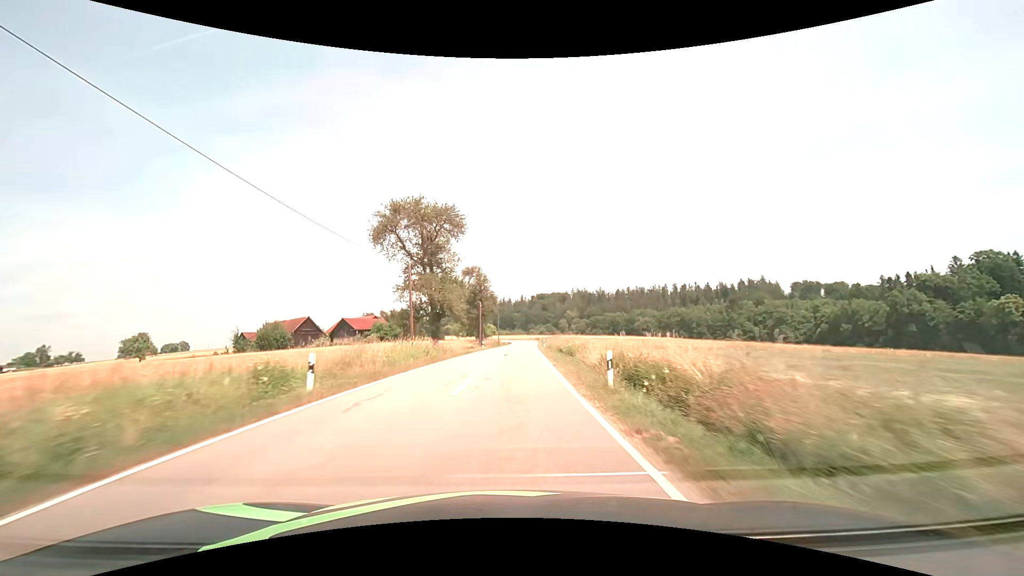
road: tertiary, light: Day
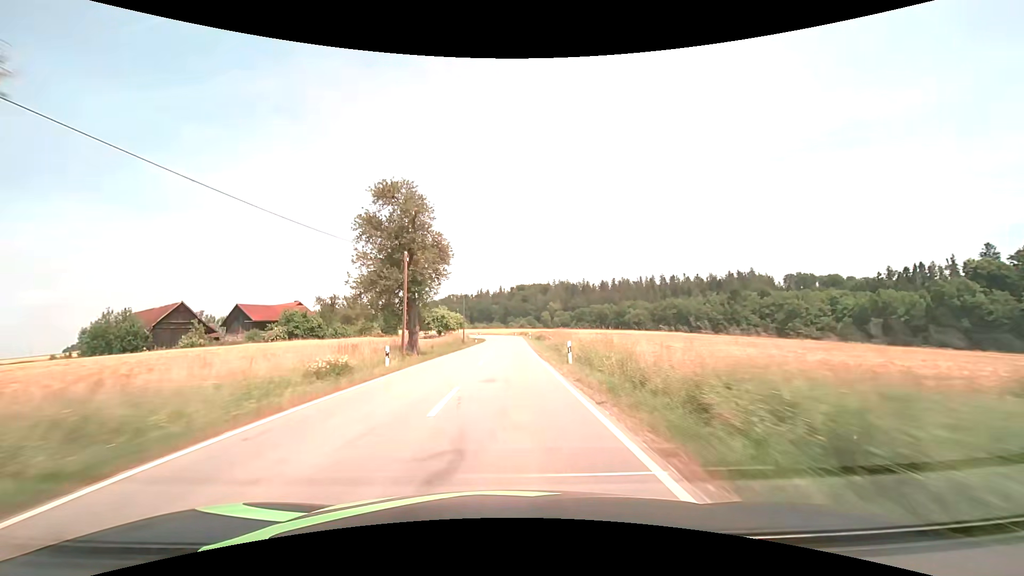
(+1.0, +39.1) m; +3°
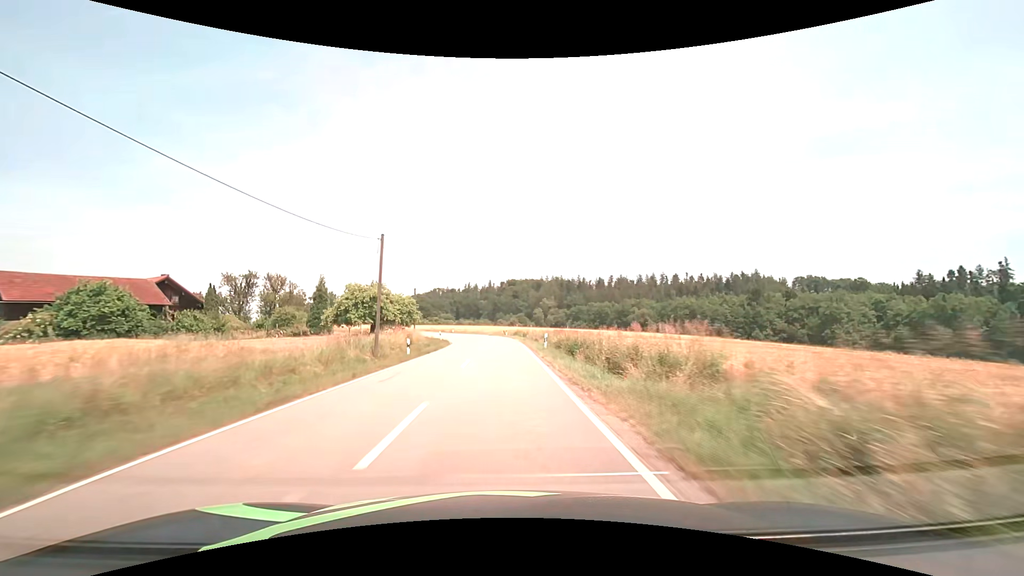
(+0.4, +39.0) m; +1°
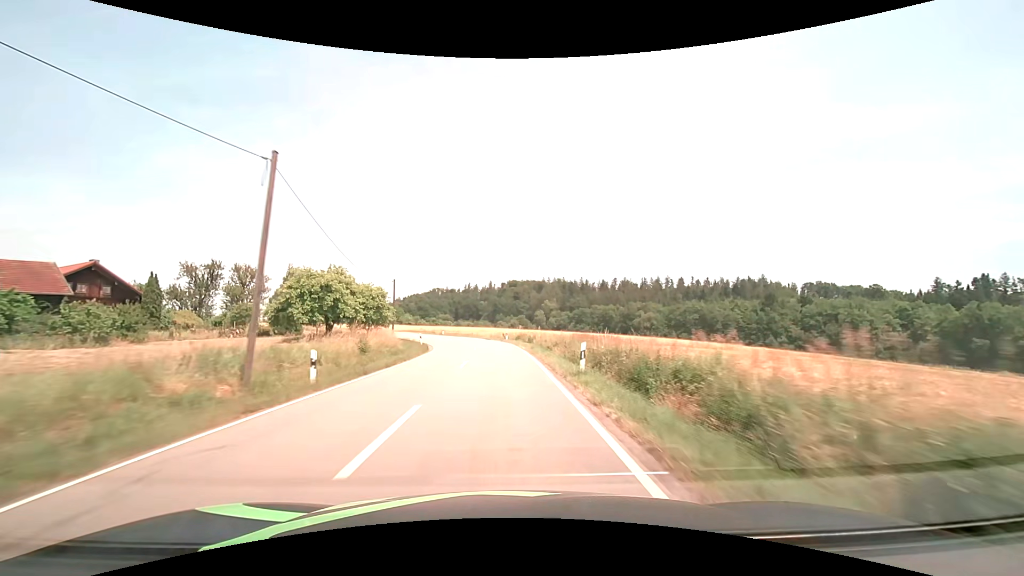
(0.0, +12.4) m; 0°
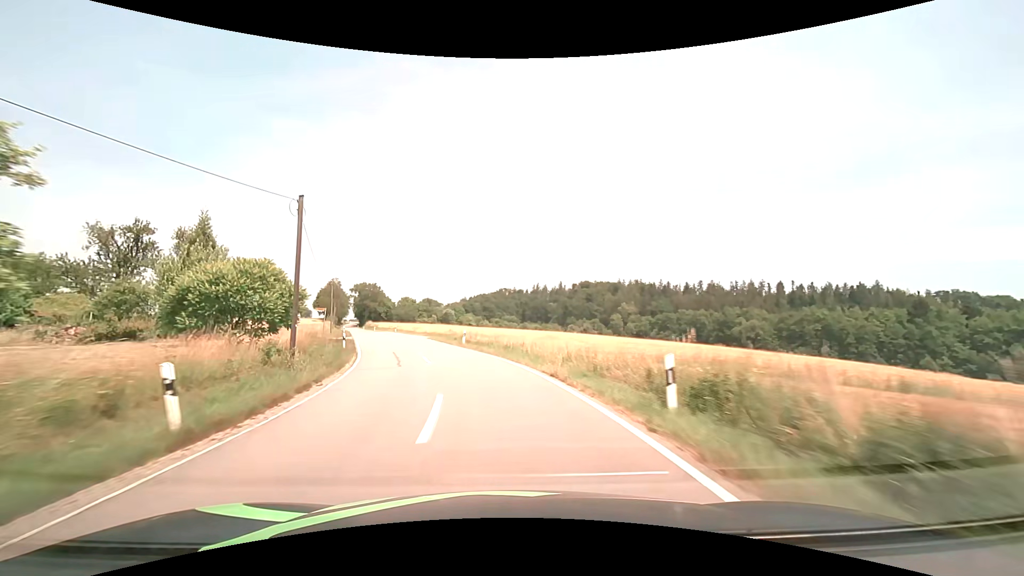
(-1.0, +34.8) m; -7°
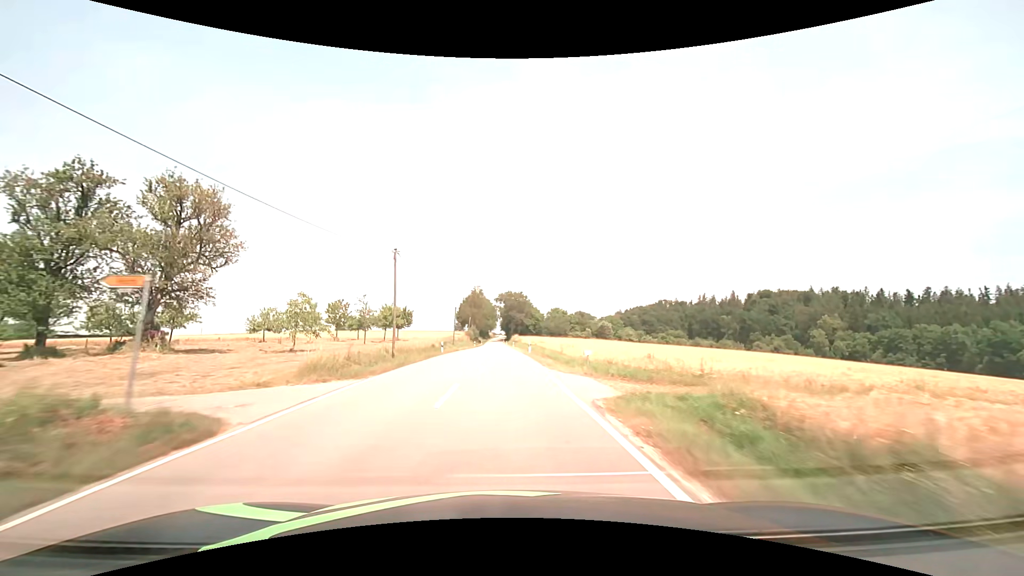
(-5.4, +33.2) m; -18°
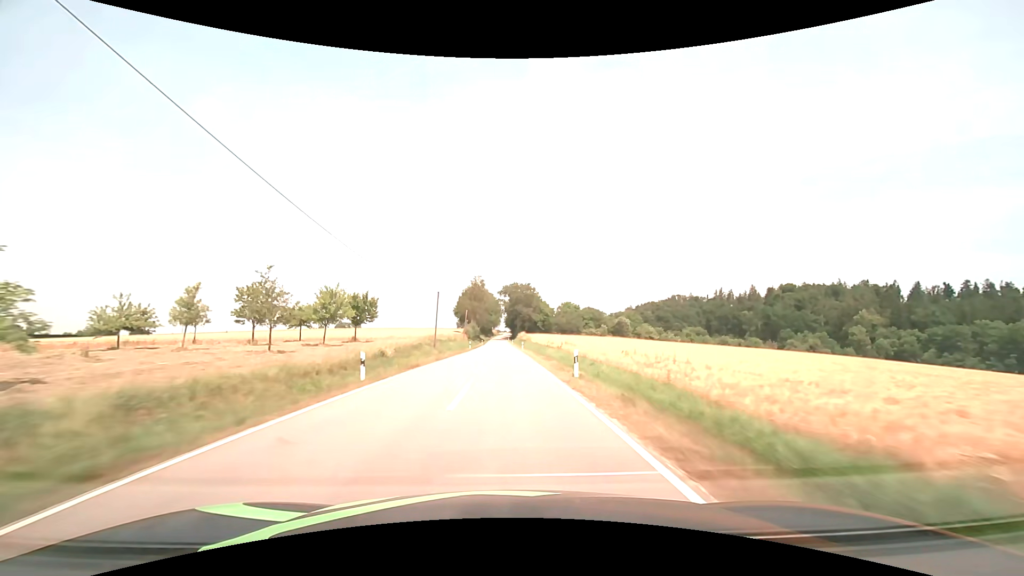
(-0.4, +24.2) m; -1°
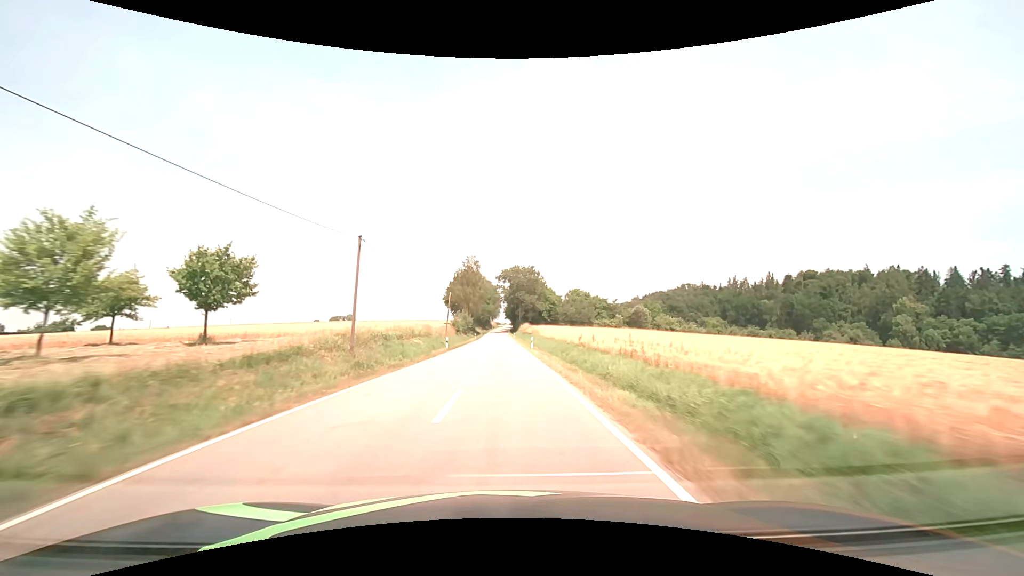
(+0.1, +26.0) m; 0°
(0, +10) (0, +20) (0, +30) (0, +40) (-1, +50) (-1, +60) (-1, +70) (-1, +80) (-1, +90) (-1, +100) m
